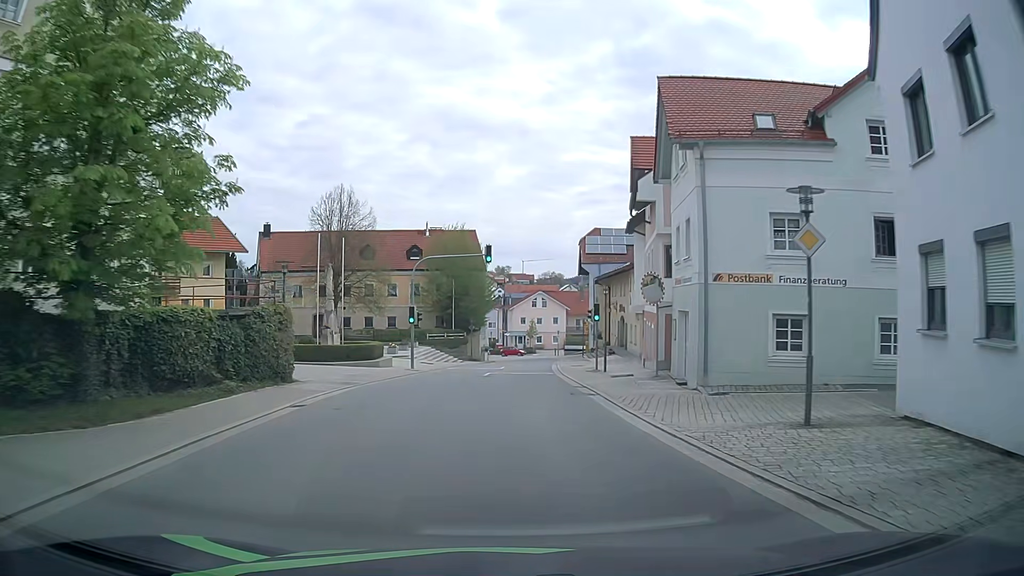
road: tertiary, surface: asphalt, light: Day
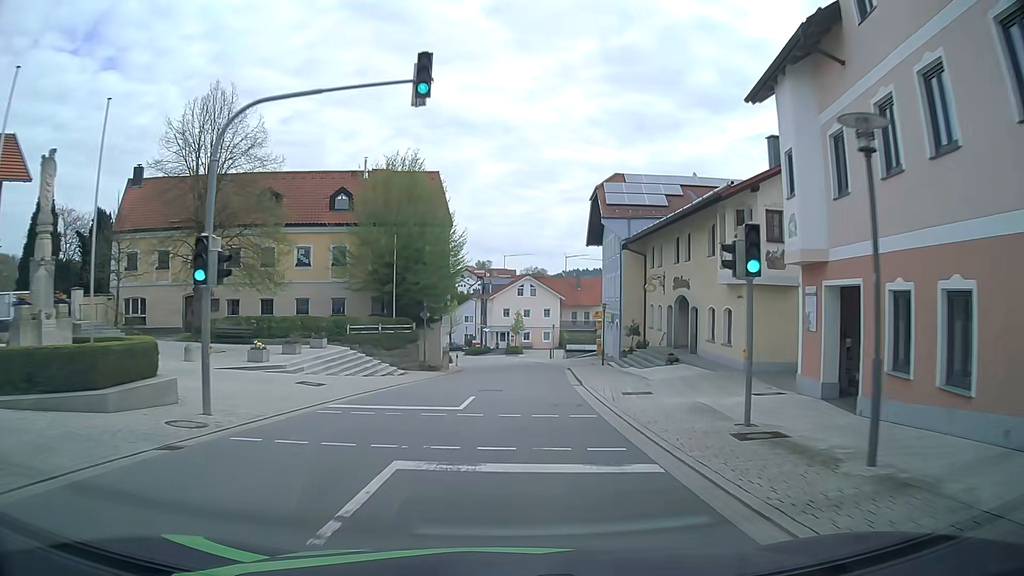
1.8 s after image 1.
(+0.2, +22.9) m; +2°
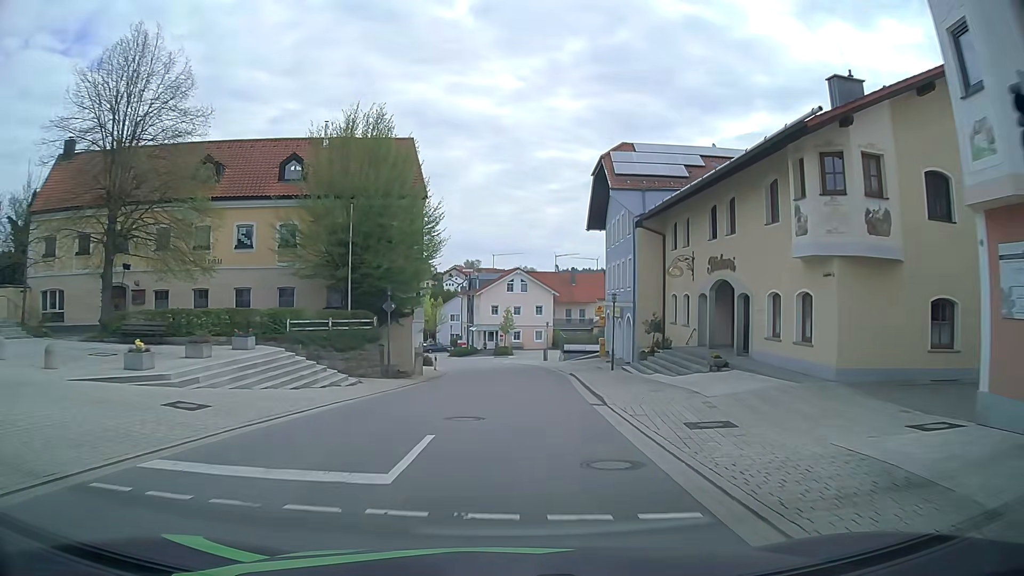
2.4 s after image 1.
(0.0, +7.6) m; 0°
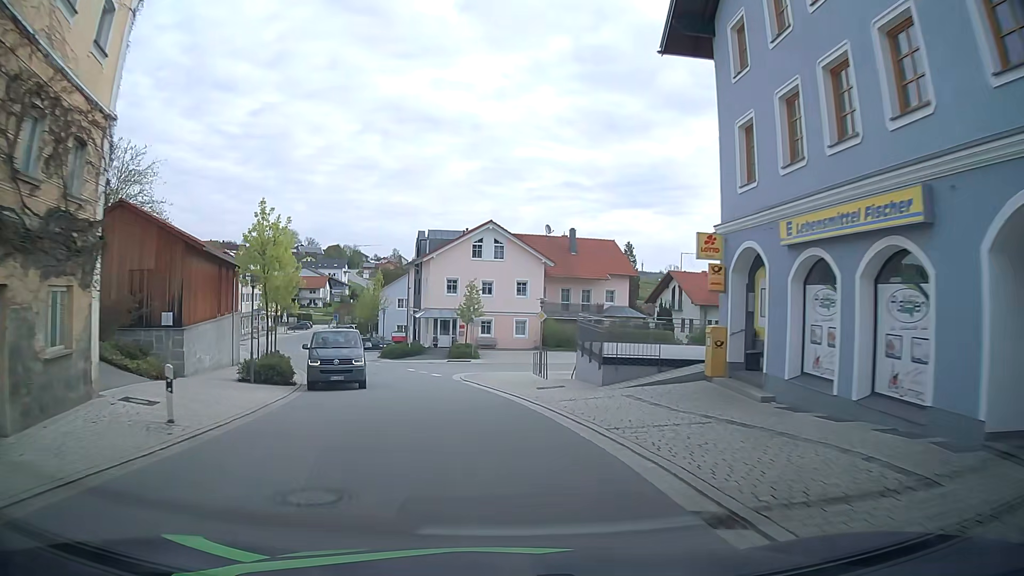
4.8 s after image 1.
(+0.9, +30.4) m; +2°
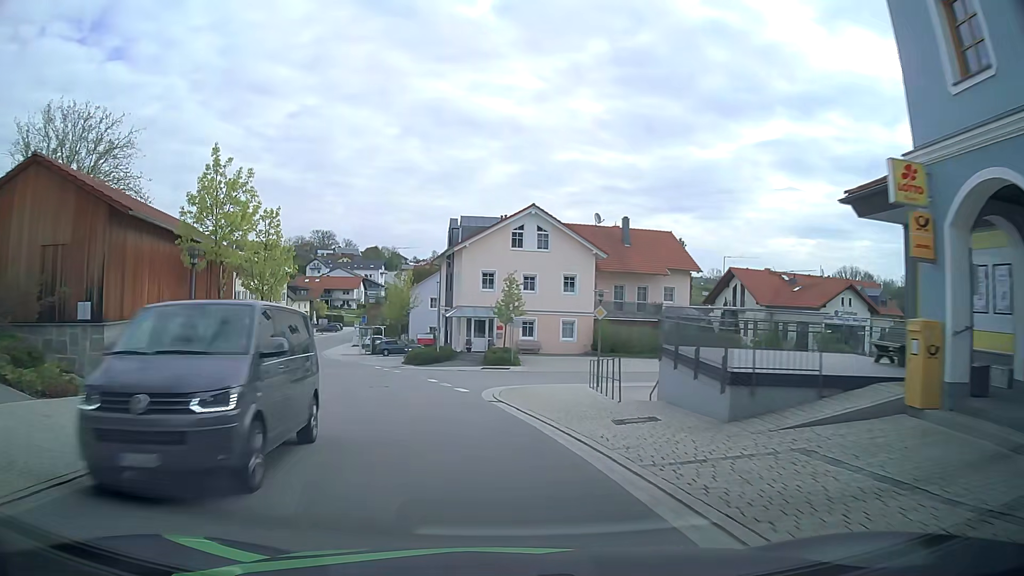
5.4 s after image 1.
(-0.2, +7.6) m; -3°
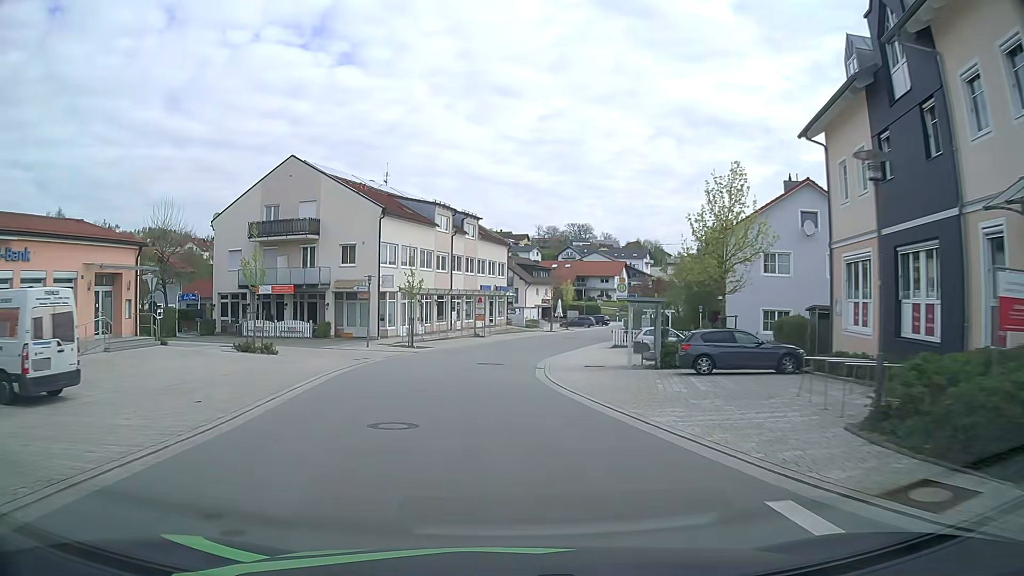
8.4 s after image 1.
(-8.0, +36.7) m; -22°
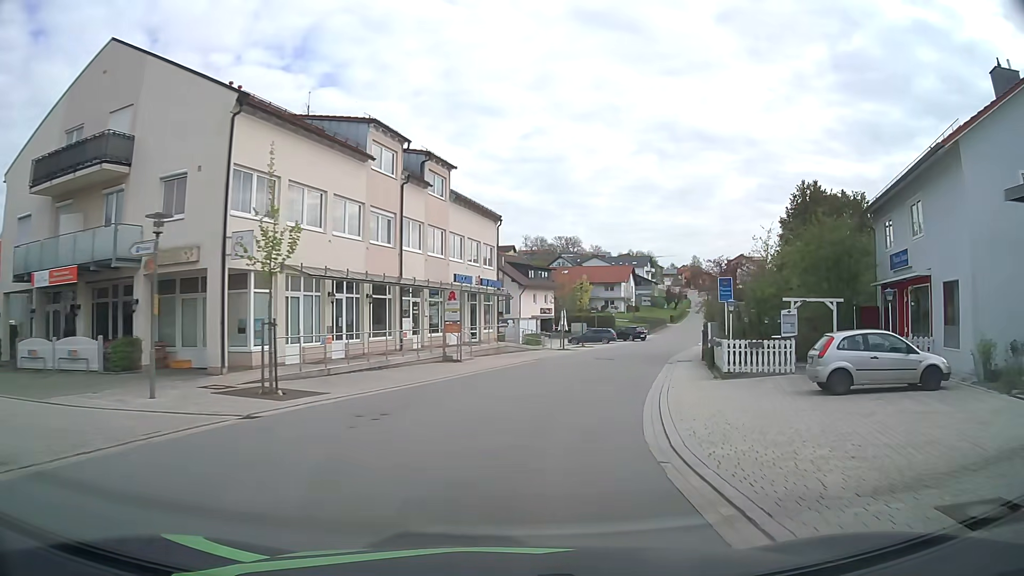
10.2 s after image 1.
(-0.5, +22.7) m; +1°
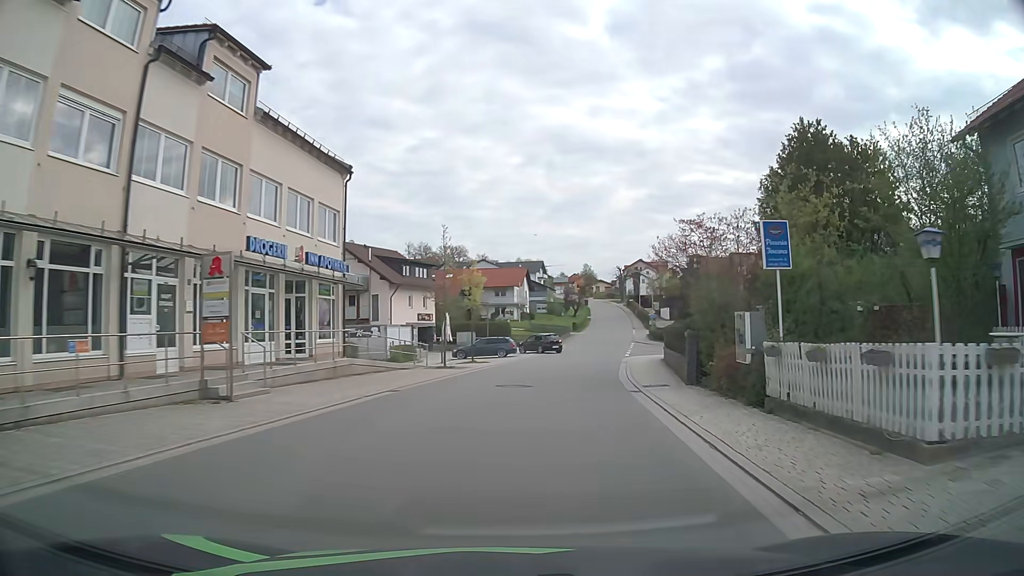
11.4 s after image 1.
(+1.2, +15.1) m; +10°
(+1, +10) (+2, +20) (+3, +30) (+5, +40) (+7, +49) (+9, +59) (+10, +69) (+12, +79) (+14, +89) (+16, +99) m
